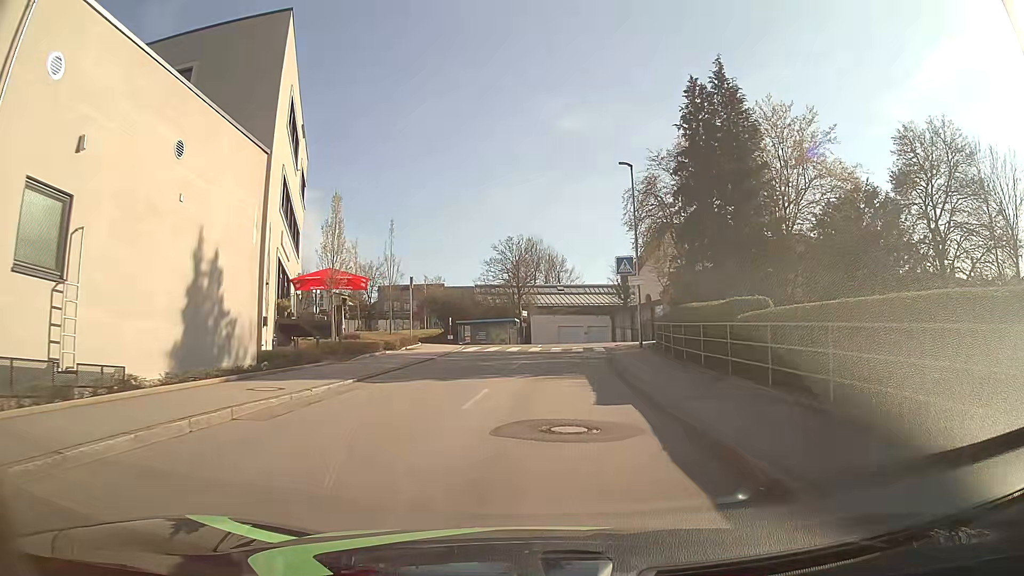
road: unclassified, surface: asphalt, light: Day
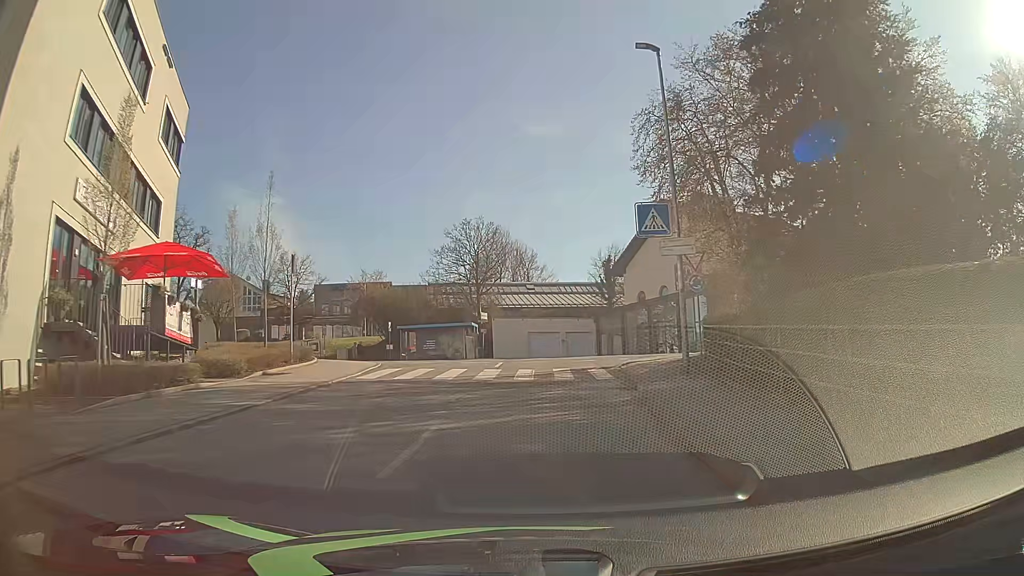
(+0.4, +13.8) m; +3°
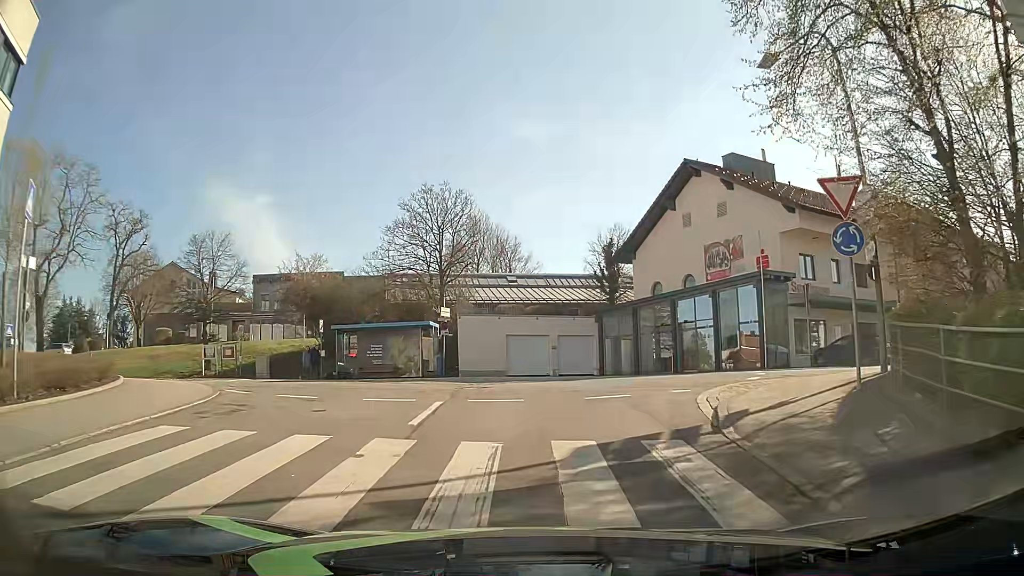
(+0.1, +12.4) m; +2°
